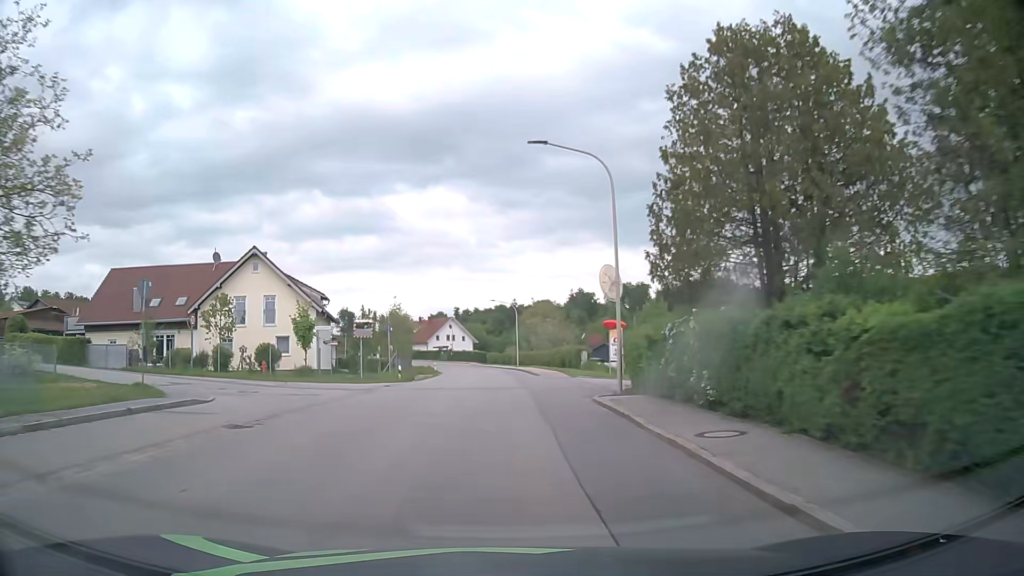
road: tertiary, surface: asphalt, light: Day
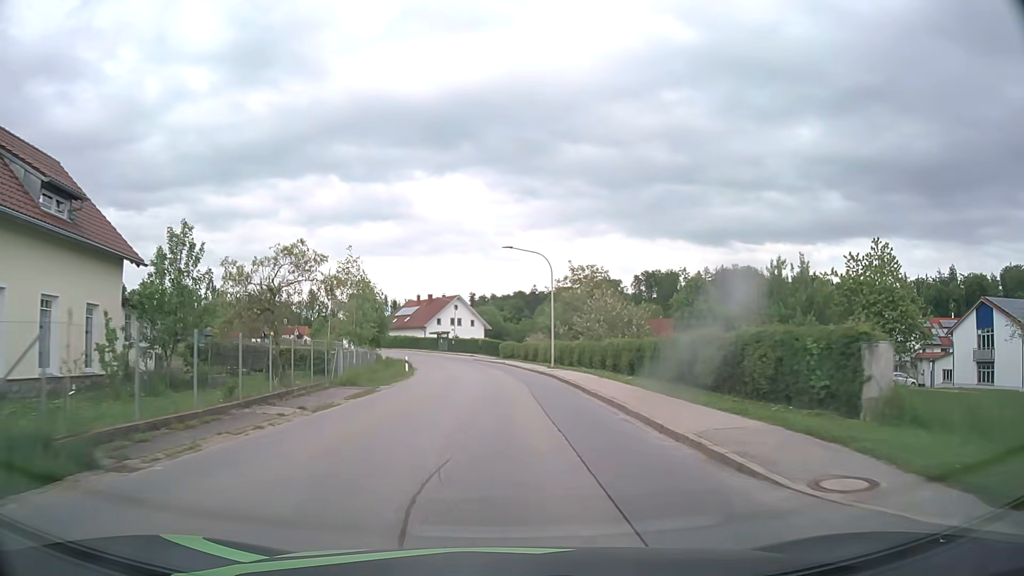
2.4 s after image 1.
(-0.4, +32.3) m; -2°
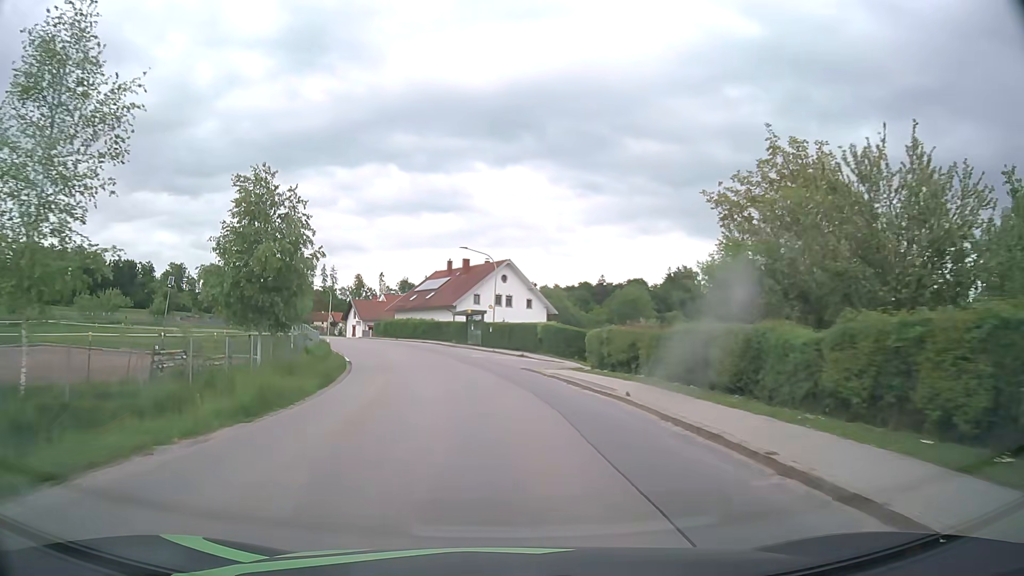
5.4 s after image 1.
(-1.0, +40.3) m; -5°
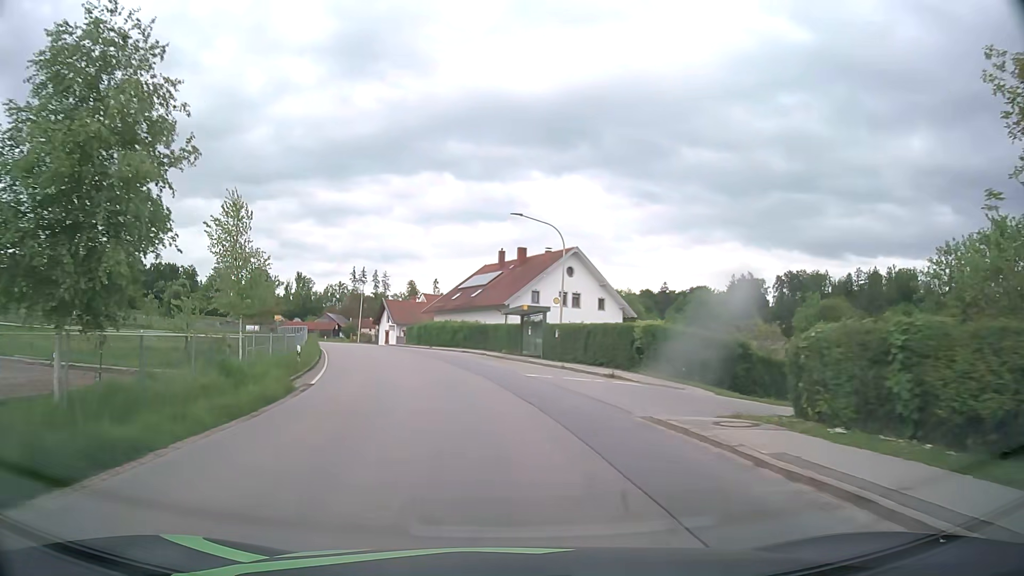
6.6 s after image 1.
(-0.6, +15.9) m; -5°
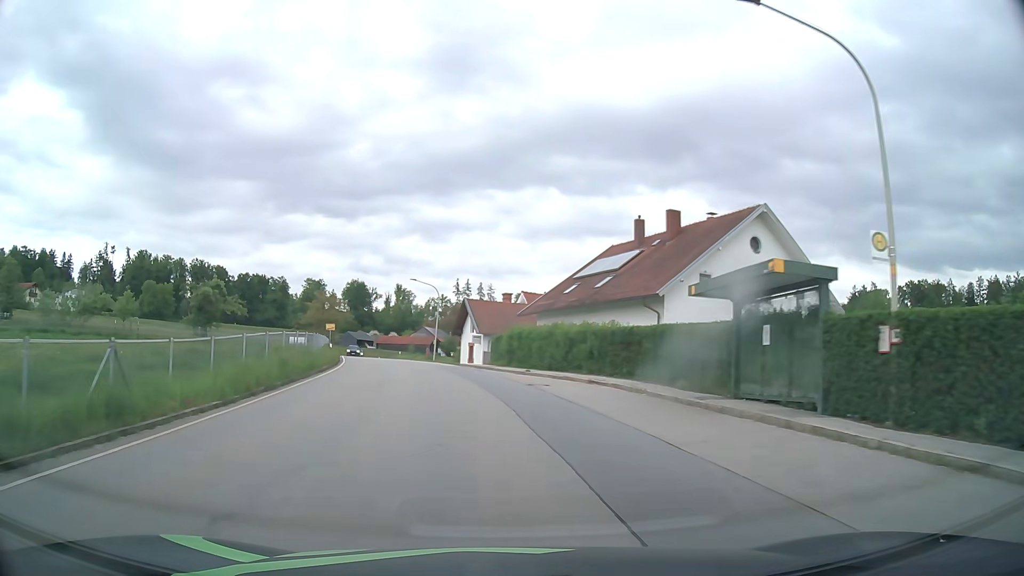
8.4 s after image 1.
(-1.7, +23.5) m; -9°
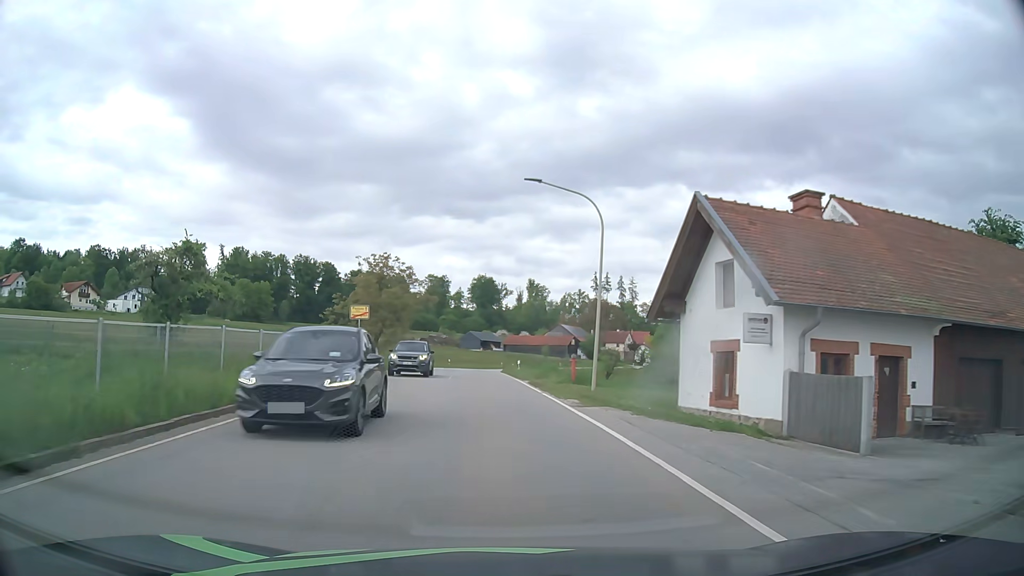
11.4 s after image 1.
(-4.7, +38.7) m; -12°
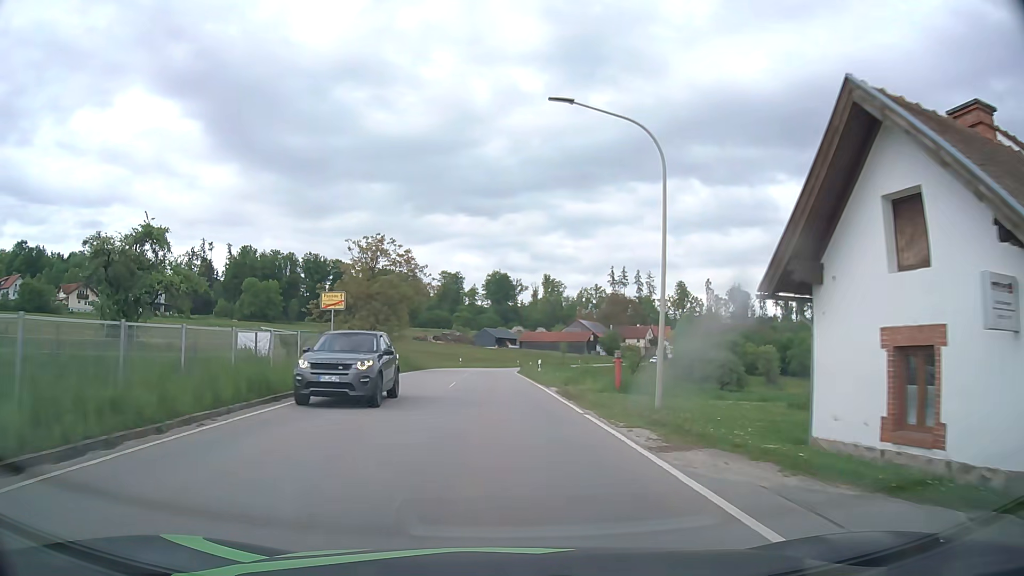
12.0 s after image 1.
(-0.1, +7.9) m; -1°
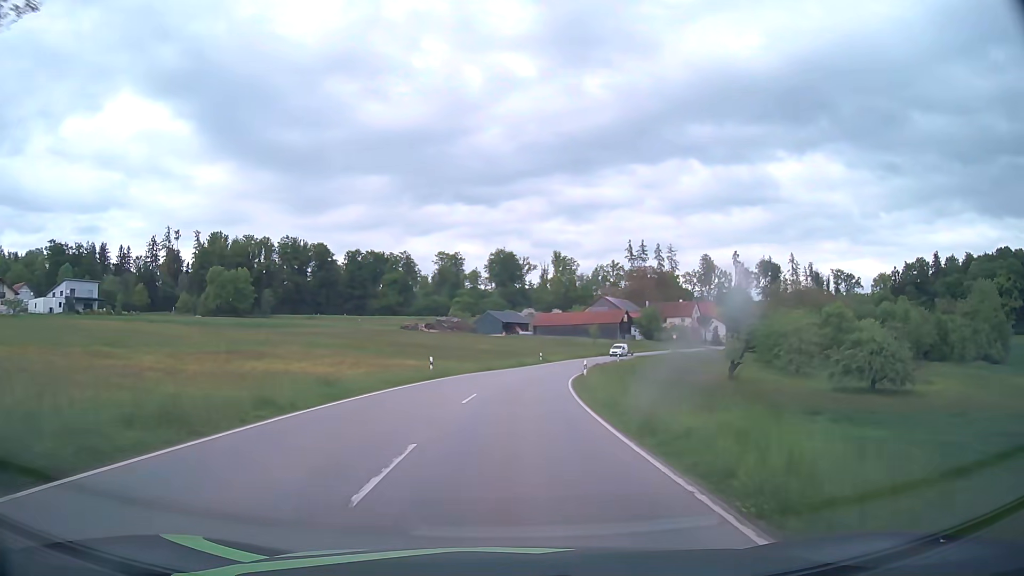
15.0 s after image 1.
(-1.1, +41.8) m; -1°
(0, +10) (0, +20) (+1, +30) (+2, +40) (+4, +50) (+6, +60) (+8, +69) (+12, +79) (+15, +88) (+20, +97) m
